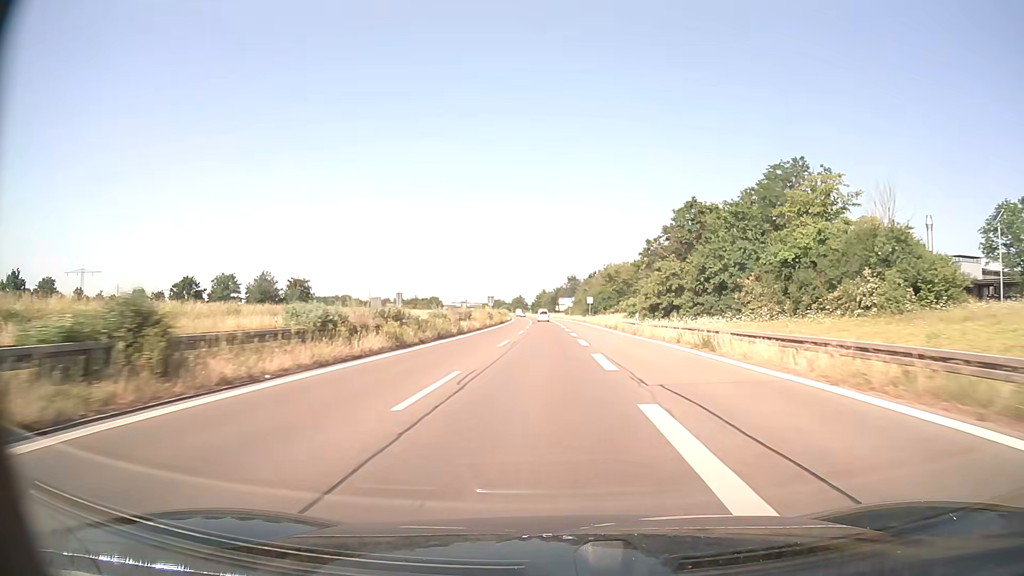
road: trunk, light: Day
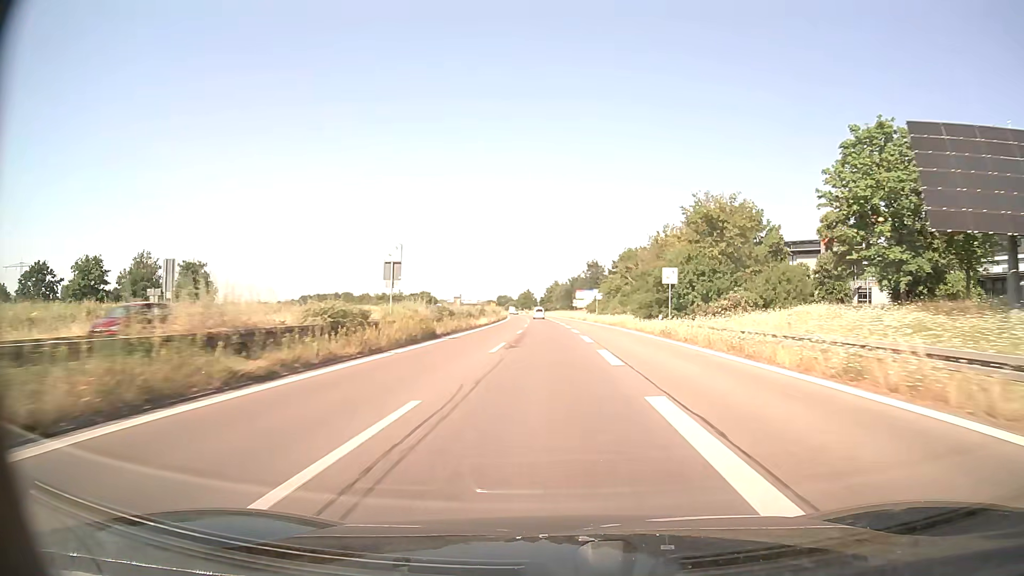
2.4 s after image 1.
(-0.5, +59.2) m; -1°
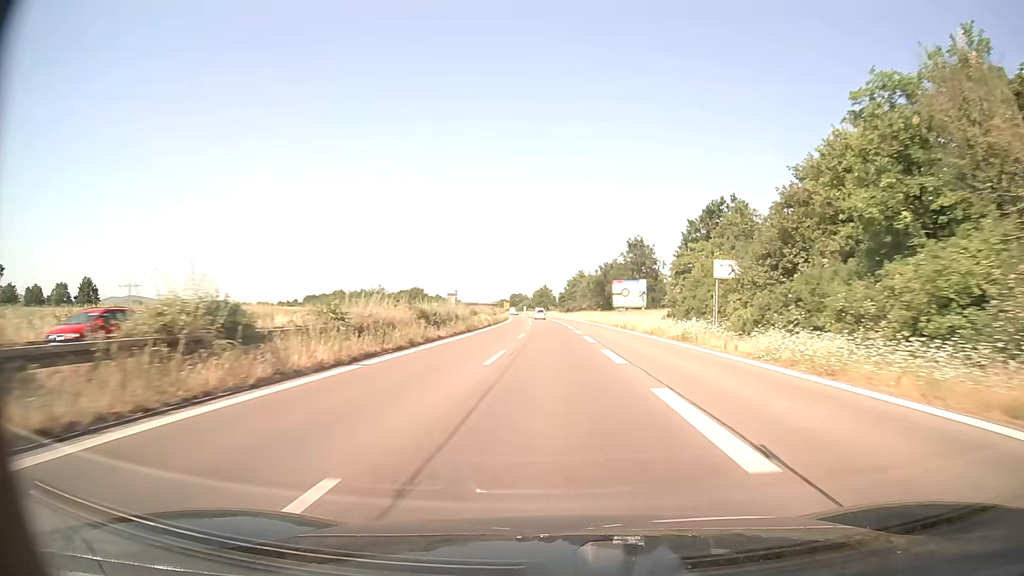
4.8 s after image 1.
(-0.8, +58.6) m; -2°
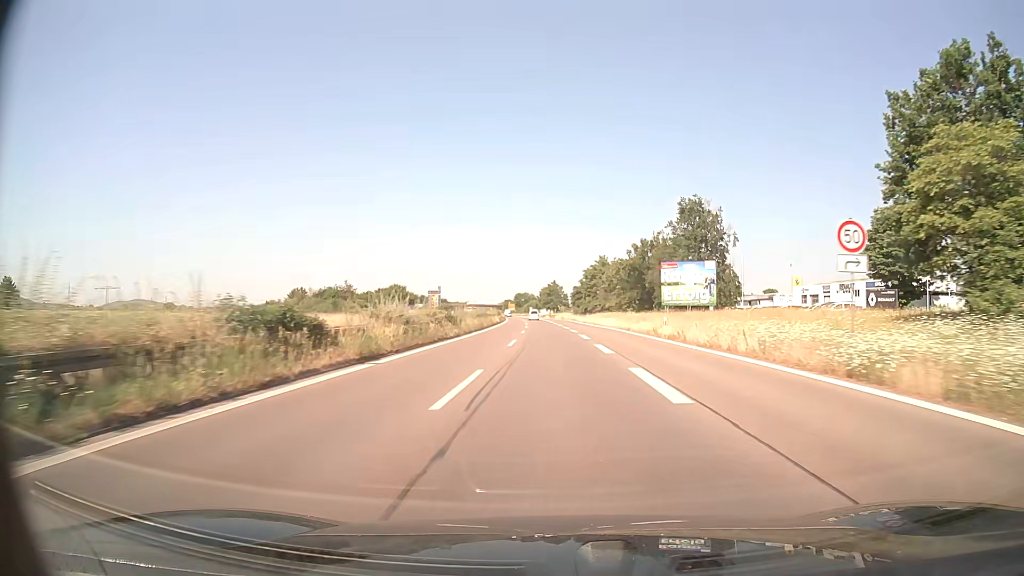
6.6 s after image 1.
(-0.4, +43.7) m; -1°
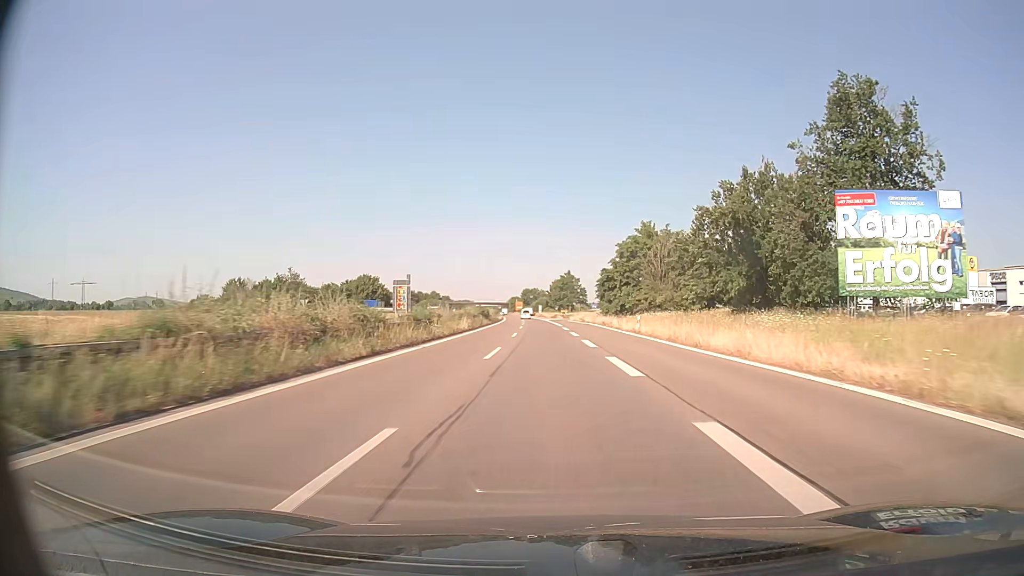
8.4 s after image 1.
(-0.4, +43.7) m; -1°
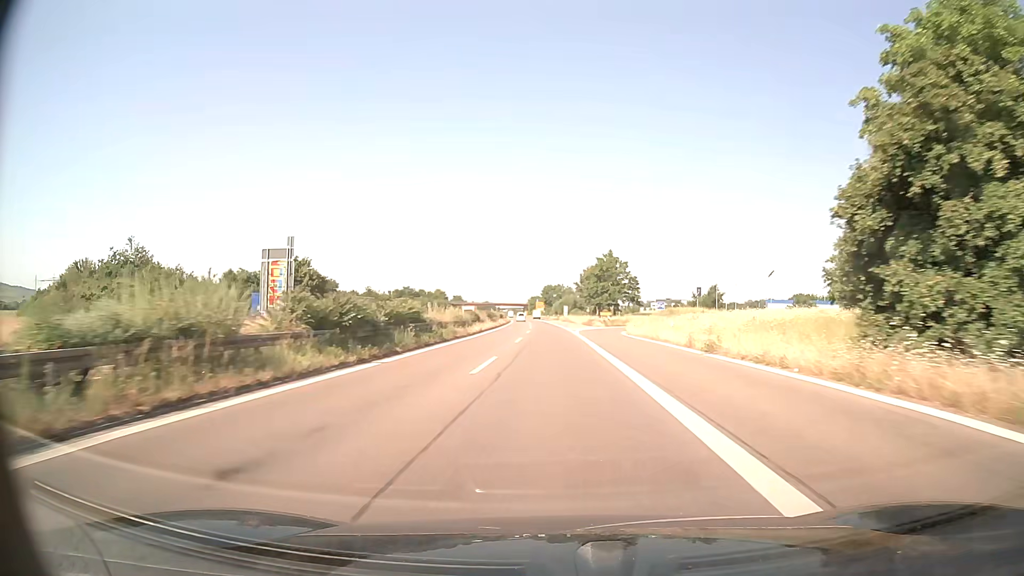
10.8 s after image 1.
(-0.9, +58.2) m; -2°
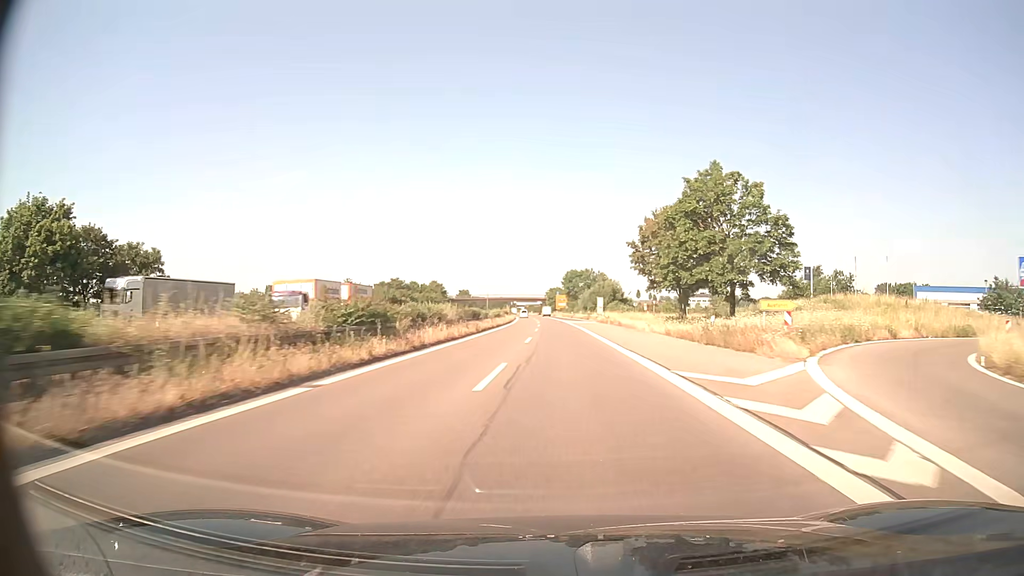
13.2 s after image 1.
(-0.7, +58.2) m; -2°
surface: asphalt
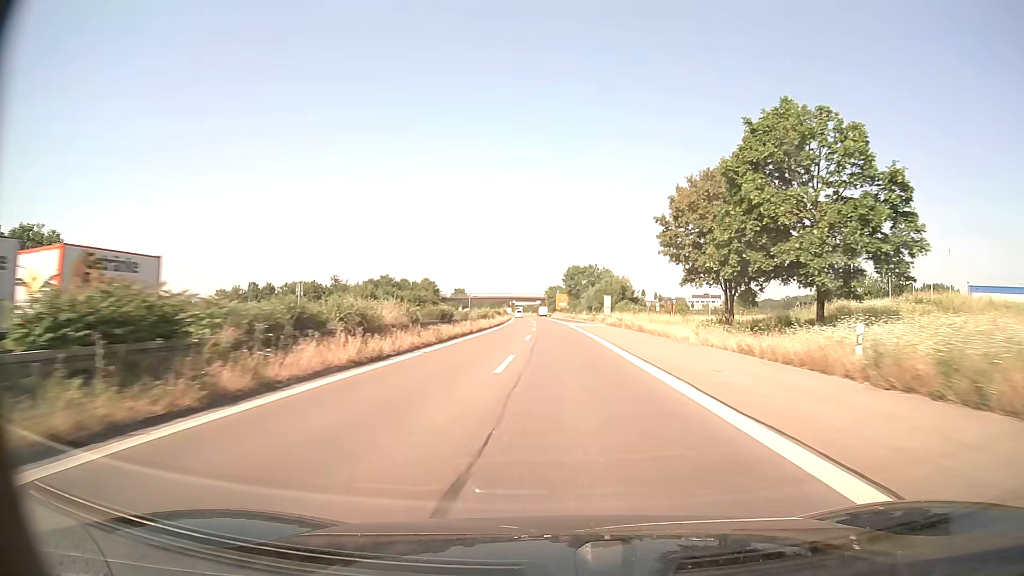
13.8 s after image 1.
(0.0, +14.5) m; 0°
(0, +10) (0, +20) (0, +30) (0, +40) (0, +50) (0, +60) (-1, +70) (-1, +80) (-1, +90) (-2, +100) m
